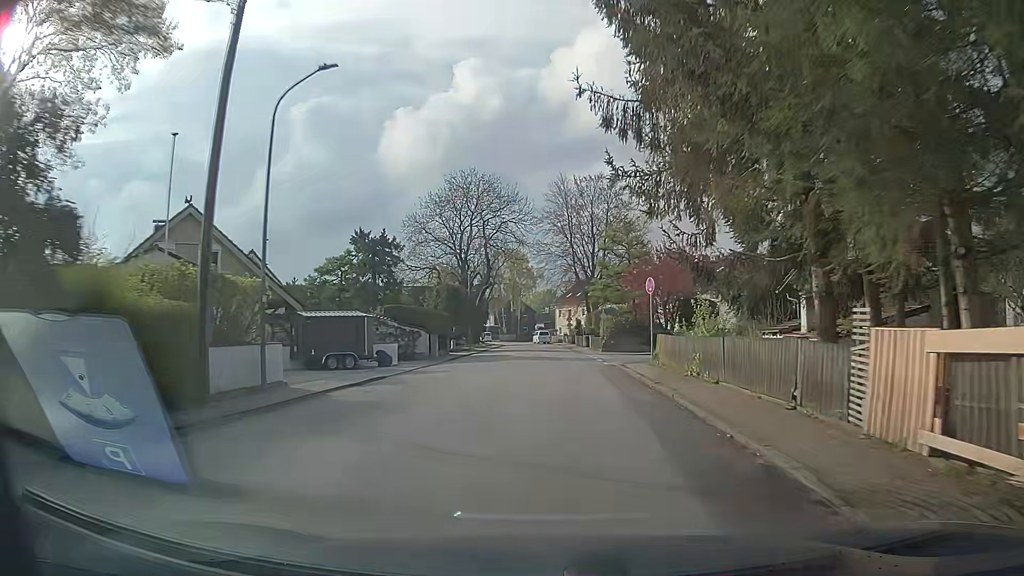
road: residential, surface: asphalt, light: Day
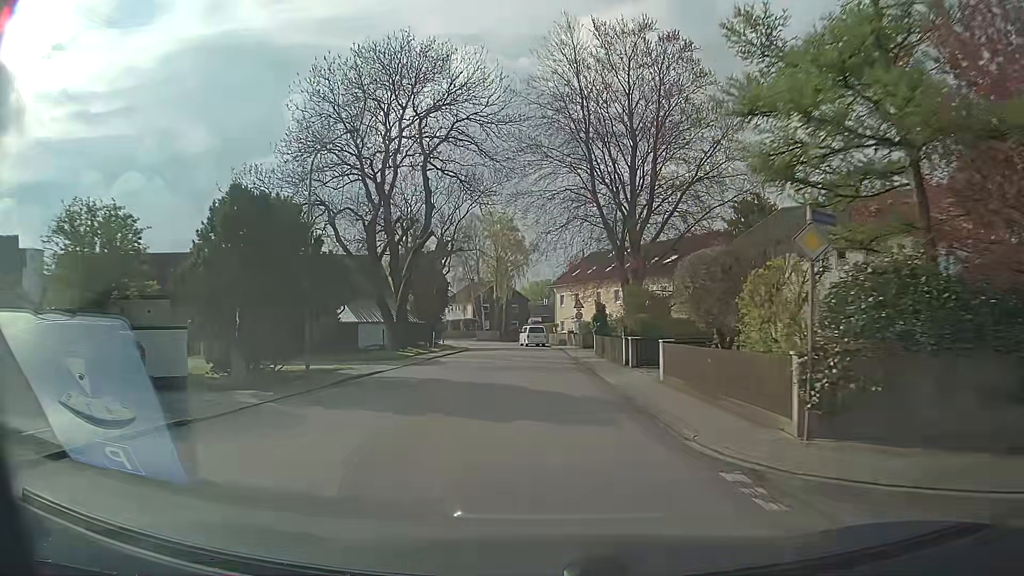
(+0.4, +38.0) m; 0°
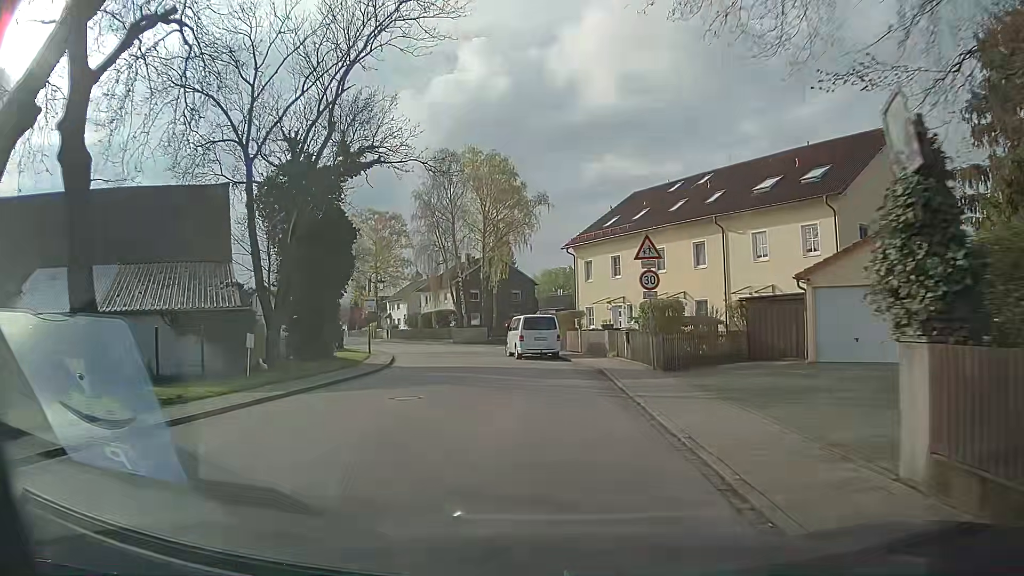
(-0.3, +33.3) m; -1°
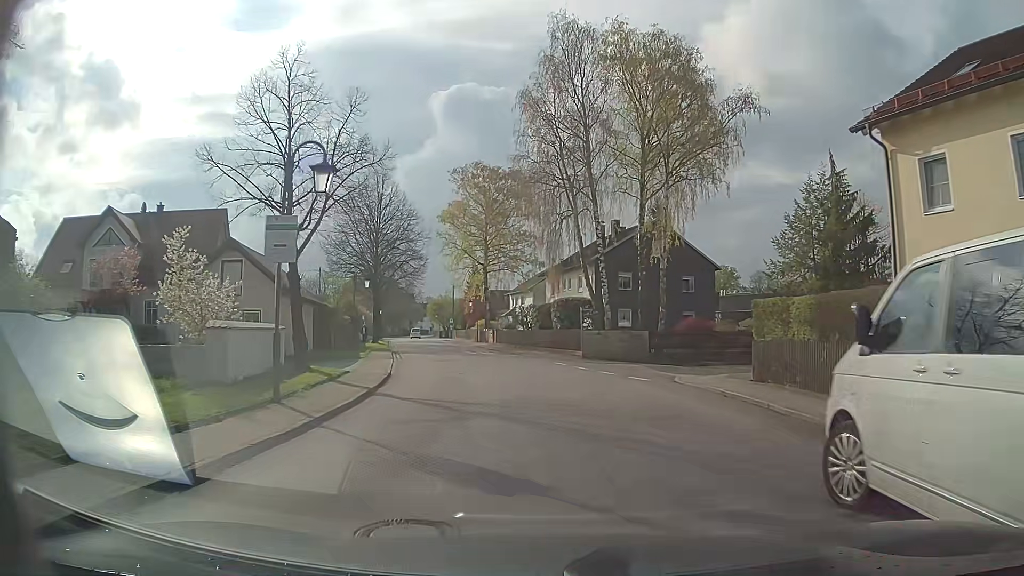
(-3.0, +27.7) m; -12°
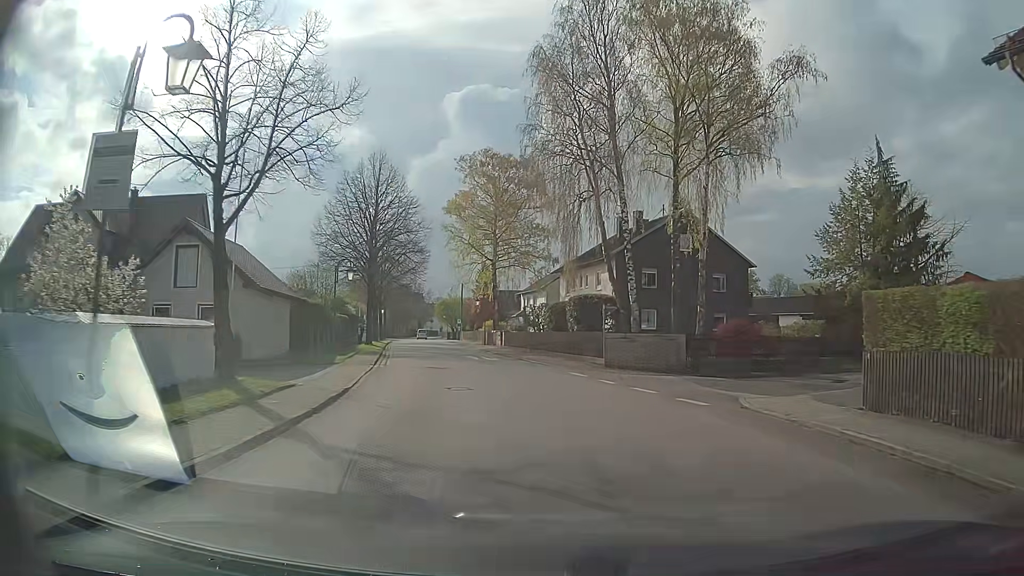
(-0.1, +5.8) m; -1°
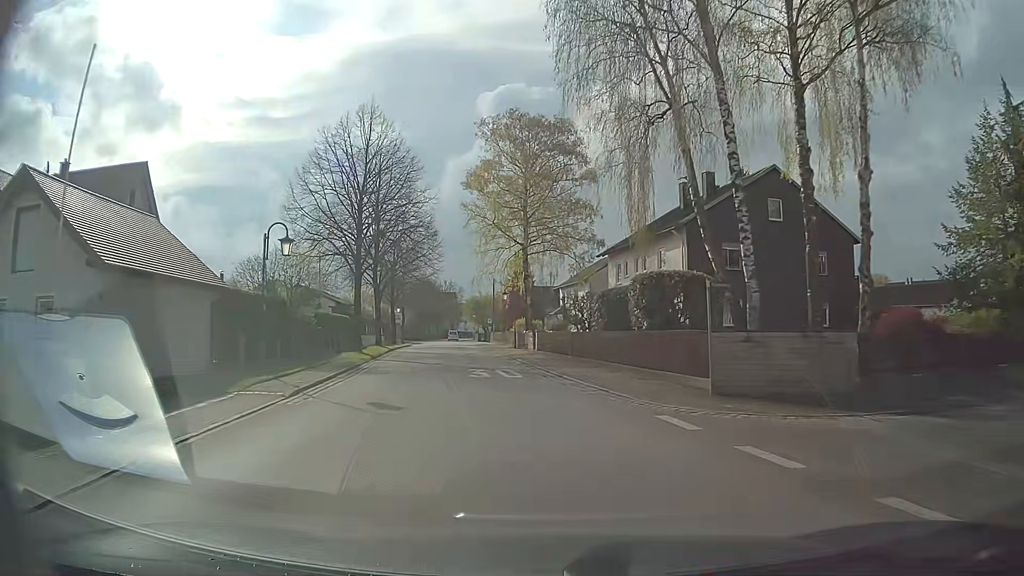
(-0.4, +12.2) m; -3°
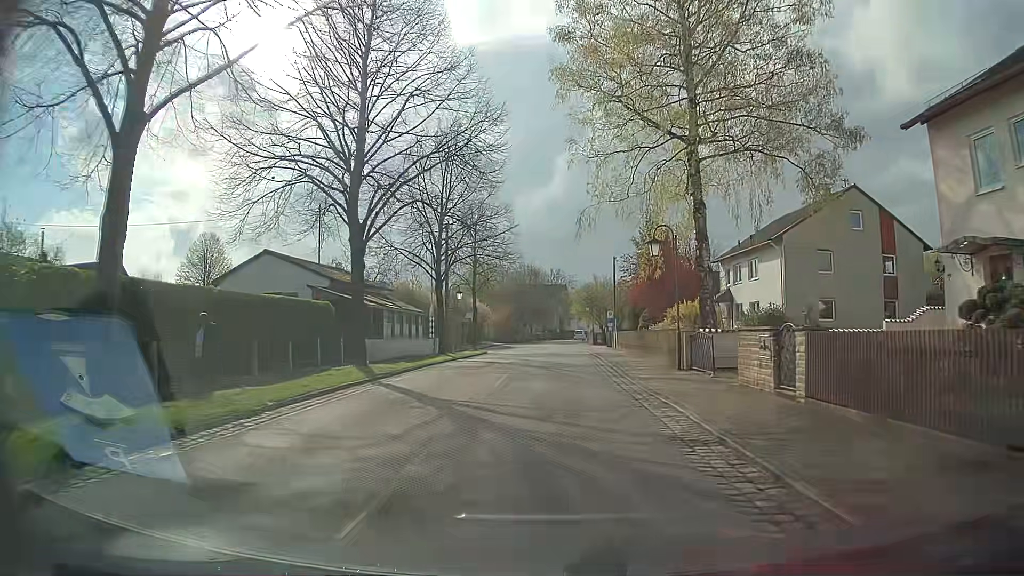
(-3.0, +28.5) m; -11°
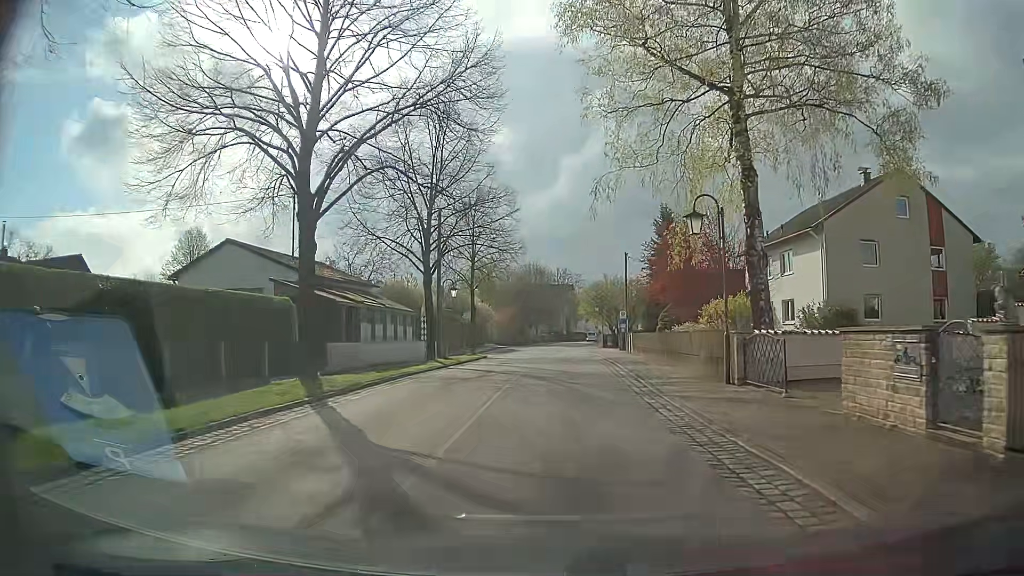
(0.0, +5.3) m; +1°
(0, +10) (0, +20) (0, +30) (0, +40) (0, +50) (0, +60) (0, +70) (+1, +80) (+1, +90) (+2, +100) m
